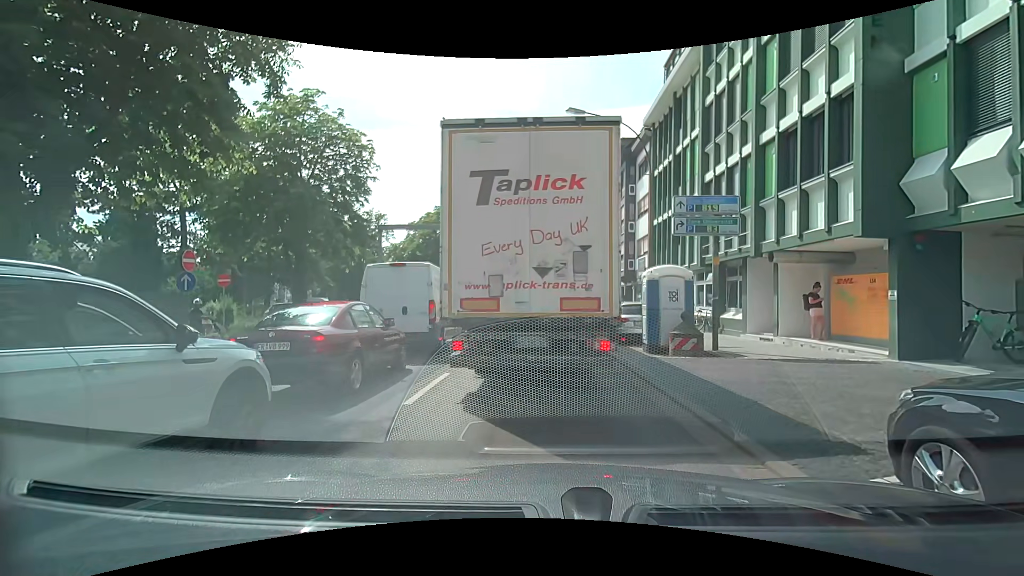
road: primary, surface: asphalt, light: Day
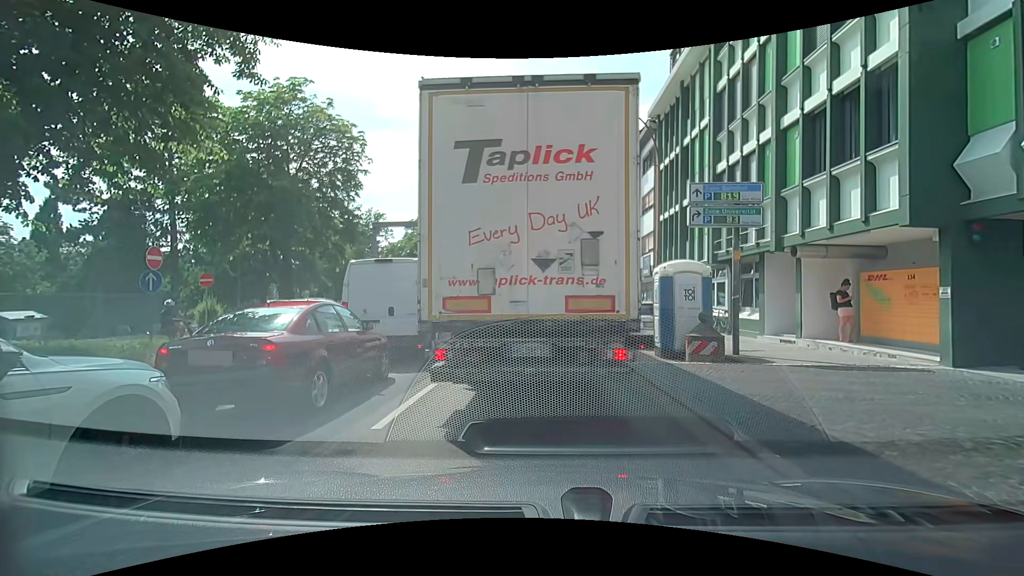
(0.0, +1.3) m; 0°
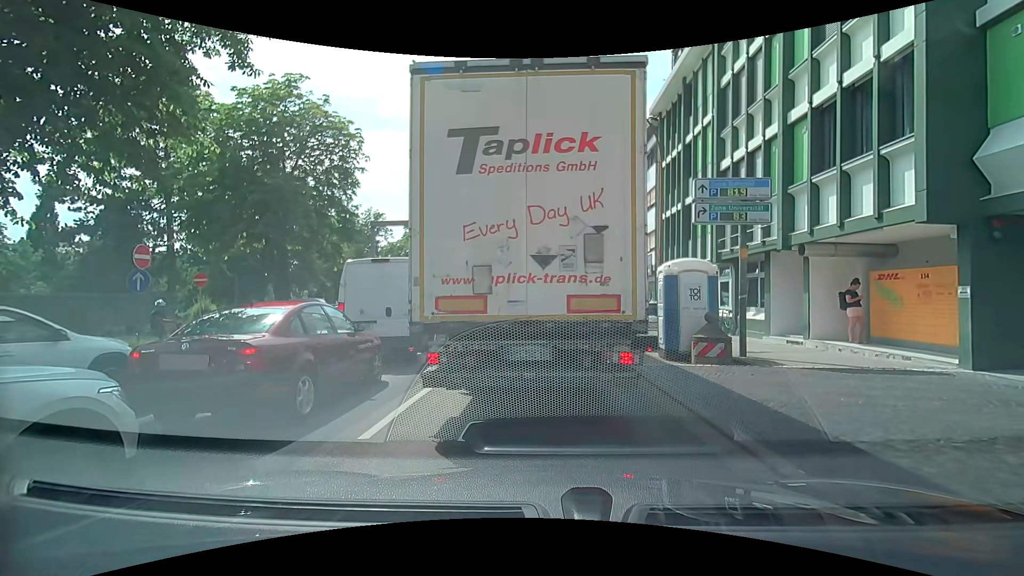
(0.0, +0.4) m; 0°
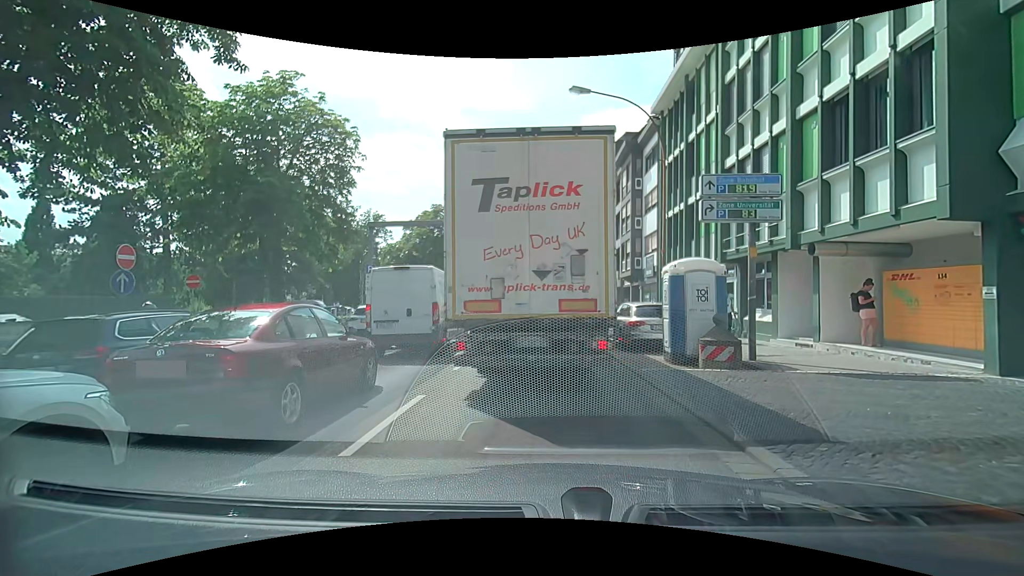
(0.0, +0.5) m; 0°
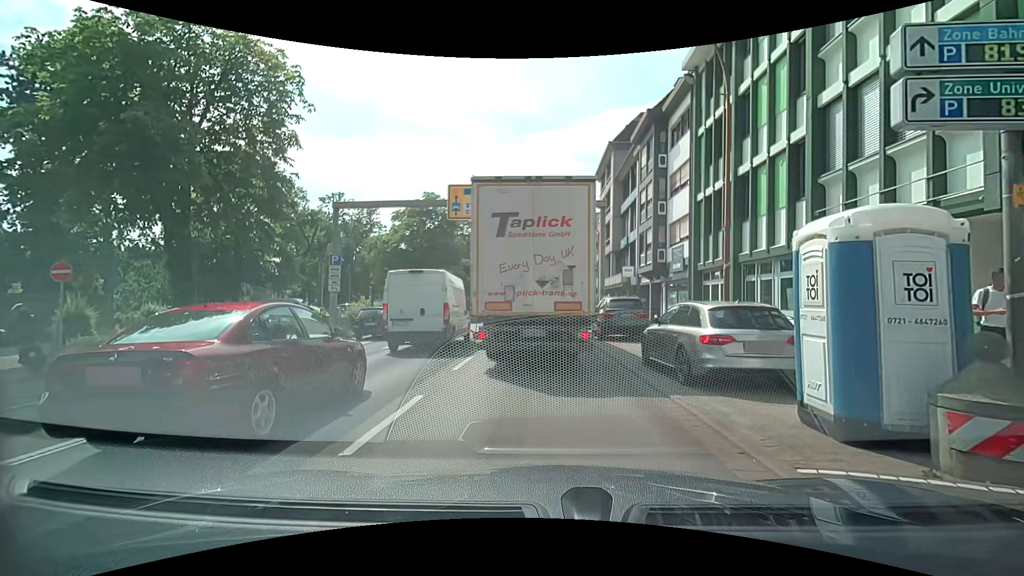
(-0.1, +6.2) m; -1°
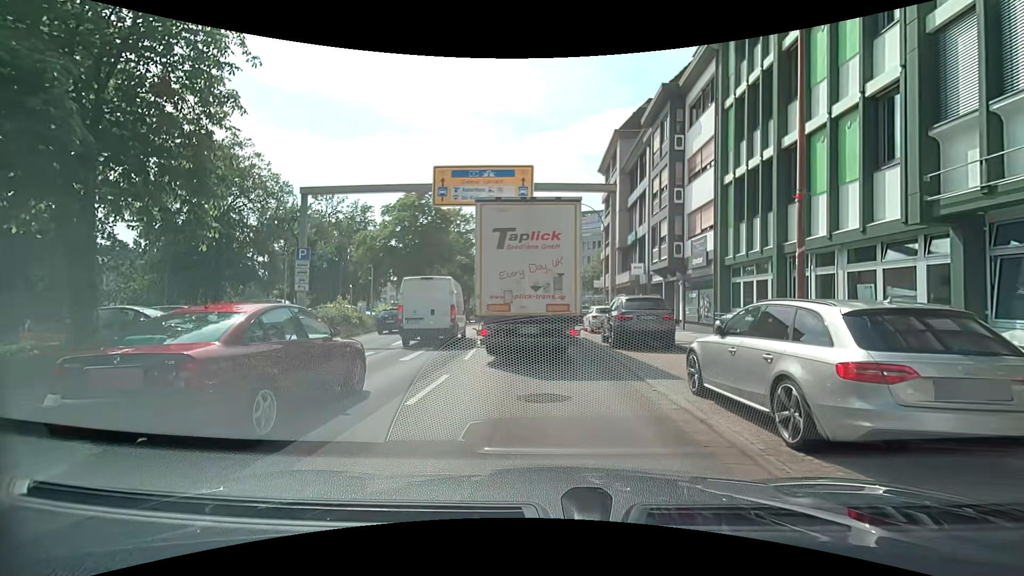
(-0.1, +3.7) m; +1°
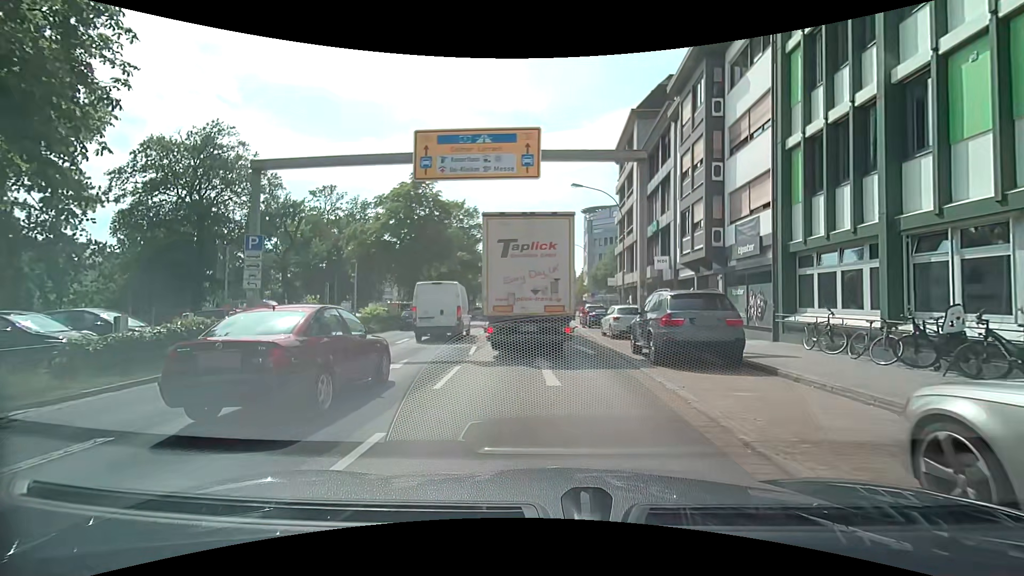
(0.0, +4.7) m; -3°
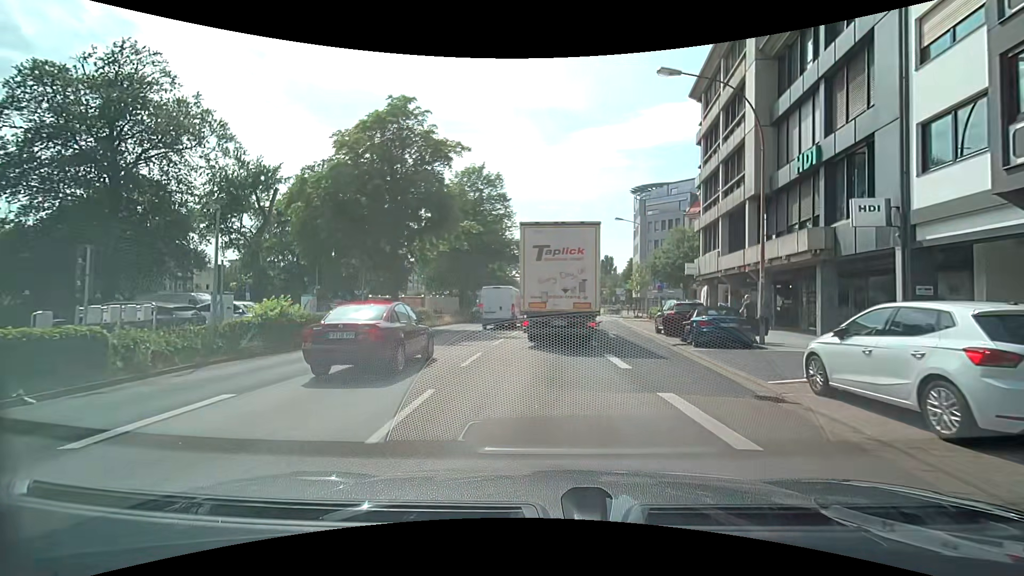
(-0.5, +16.1) m; -4°
(0, +10) (0, +20) (+1, +30) (+2, +40) (+2, +50) (+3, +60) (+3, +70) (+3, +80) (+3, +90) (+3, +100) m
